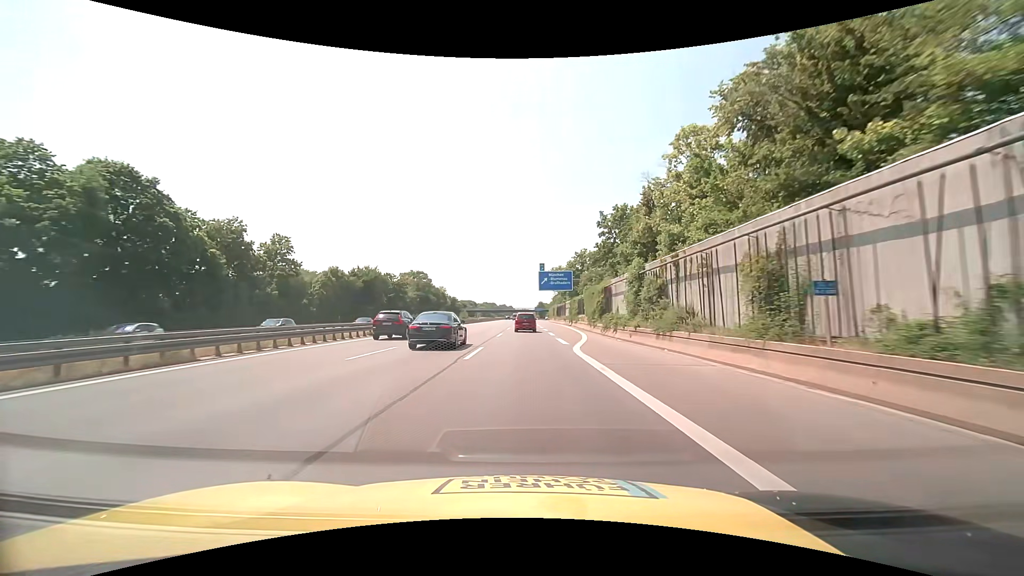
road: motorway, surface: asphalt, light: Day
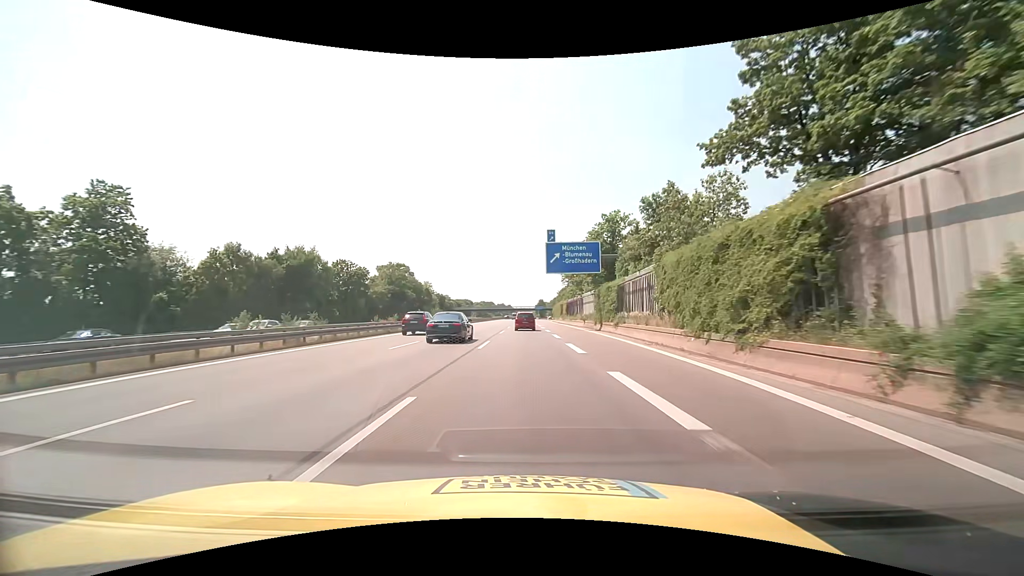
(+0.1, +31.2) m; 0°
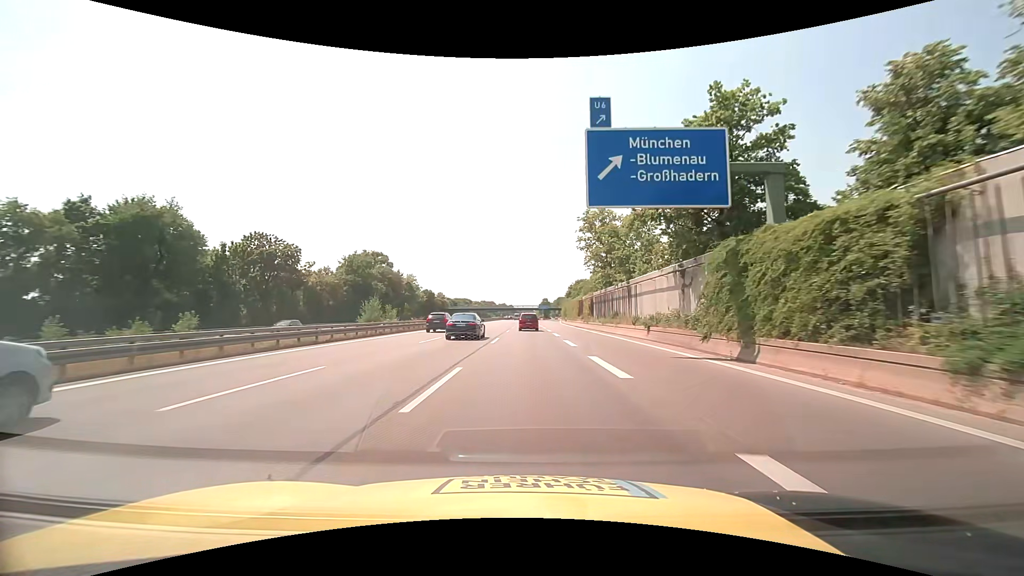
(-0.1, +31.2) m; 0°
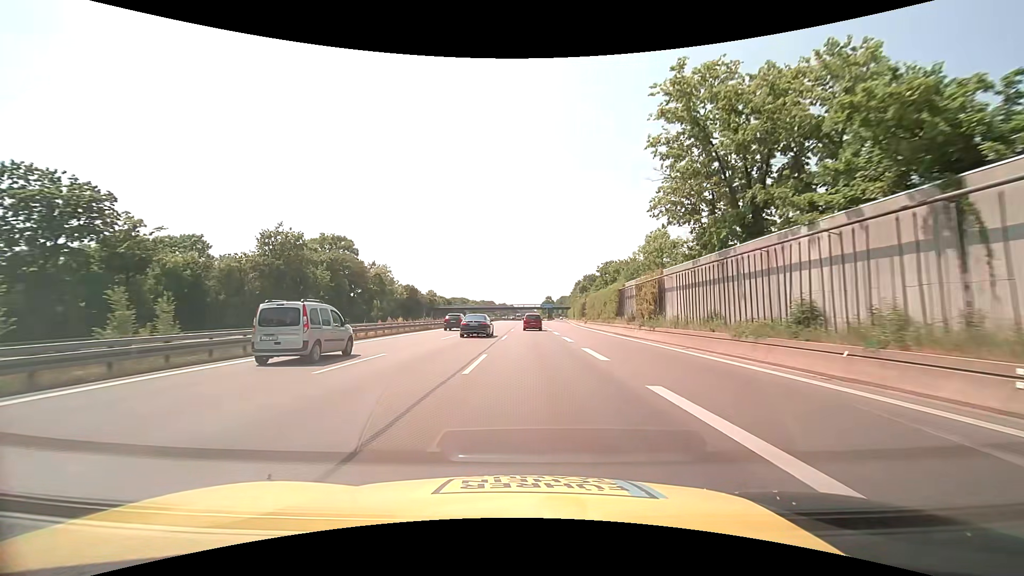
(-0.1, +31.2) m; 0°
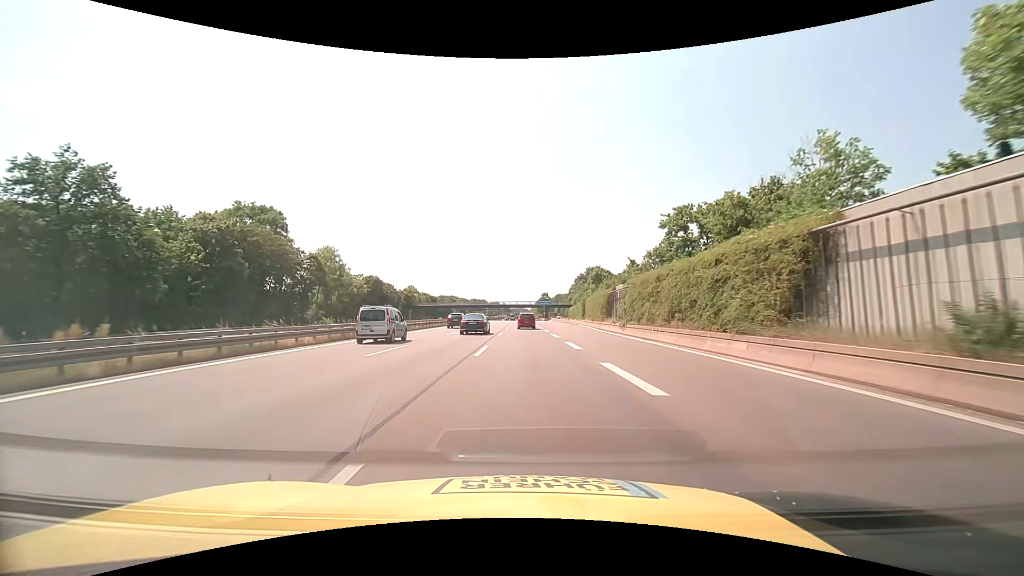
(+0.2, +31.1) m; +1°
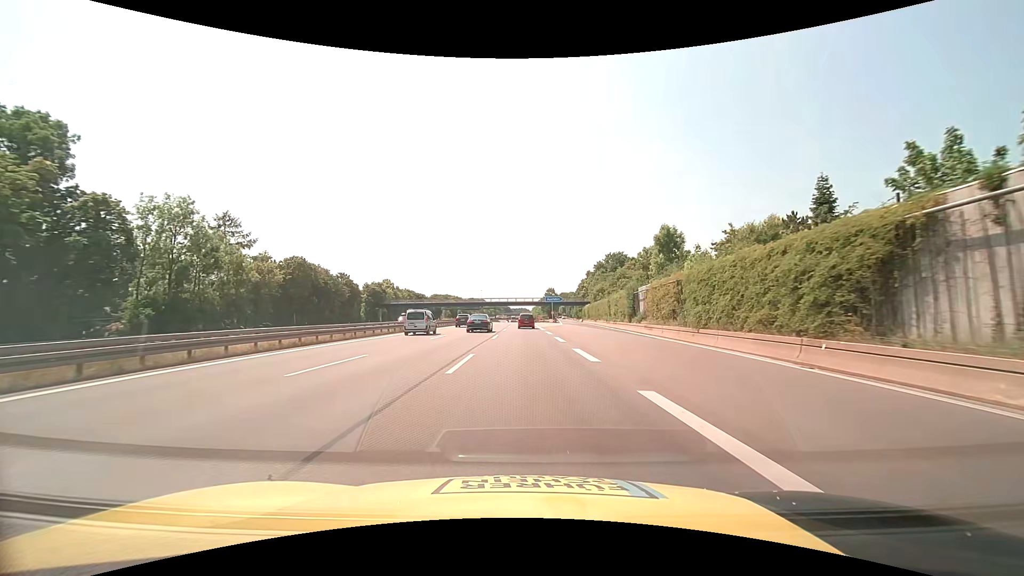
(-0.1, +41.5) m; 0°
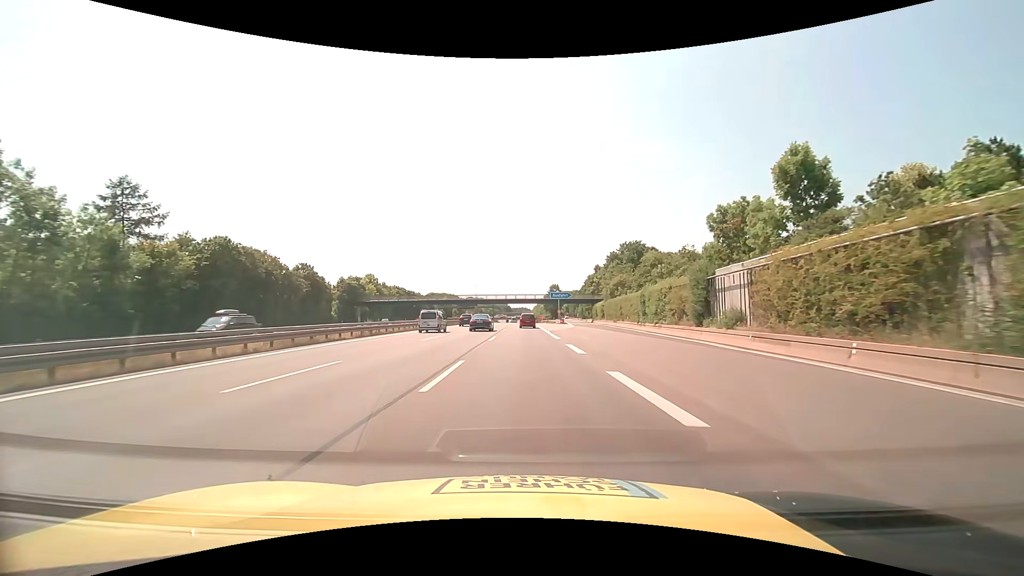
(0.0, +20.8) m; 0°
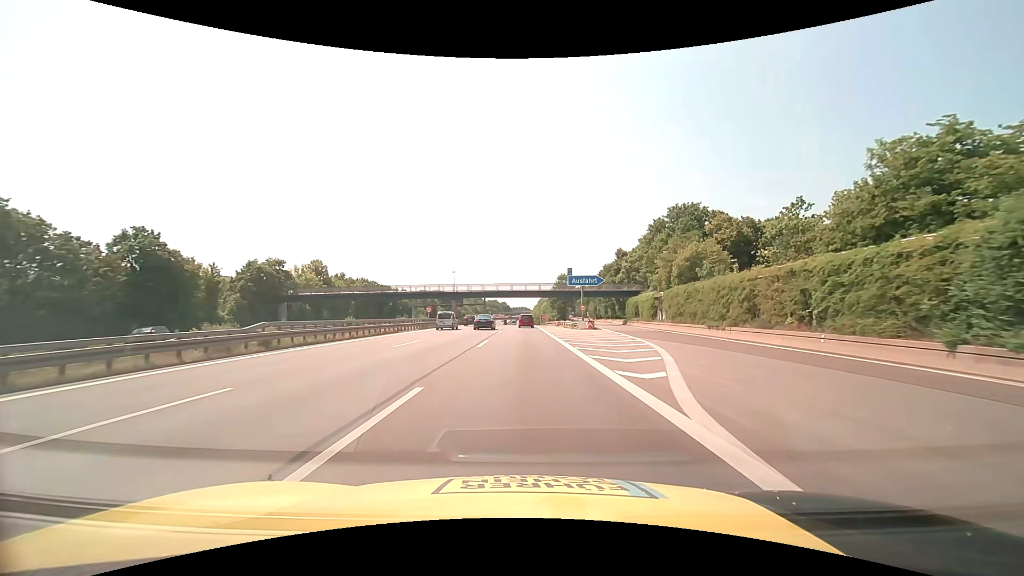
(0.0, +41.5) m; 0°
(0, +10) (0, +20) (0, +30) (0, +40) (0, +50) (0, +60) (0, +70) (0, +80) (0, +90) (0, +100) m
